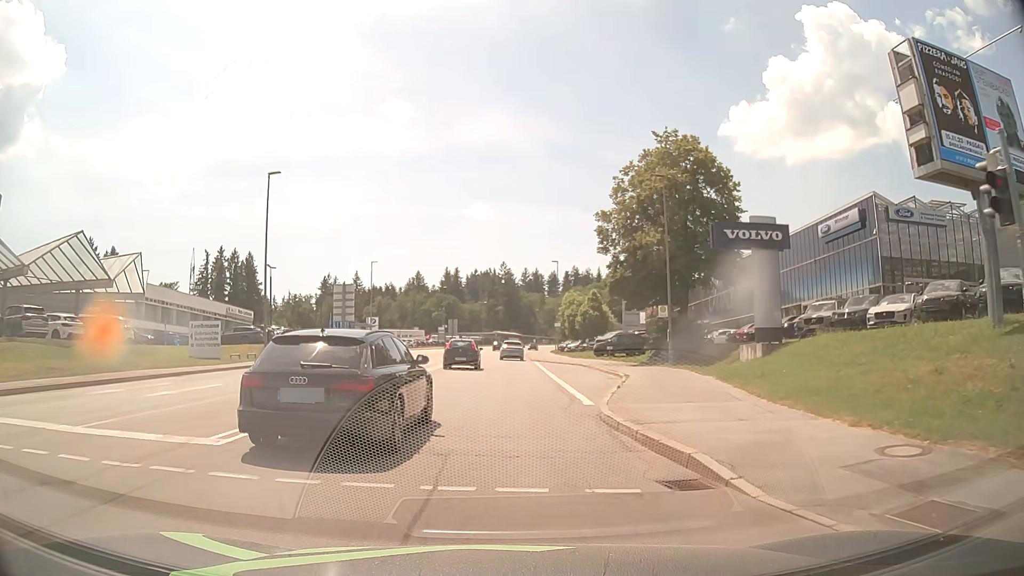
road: secondary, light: Day
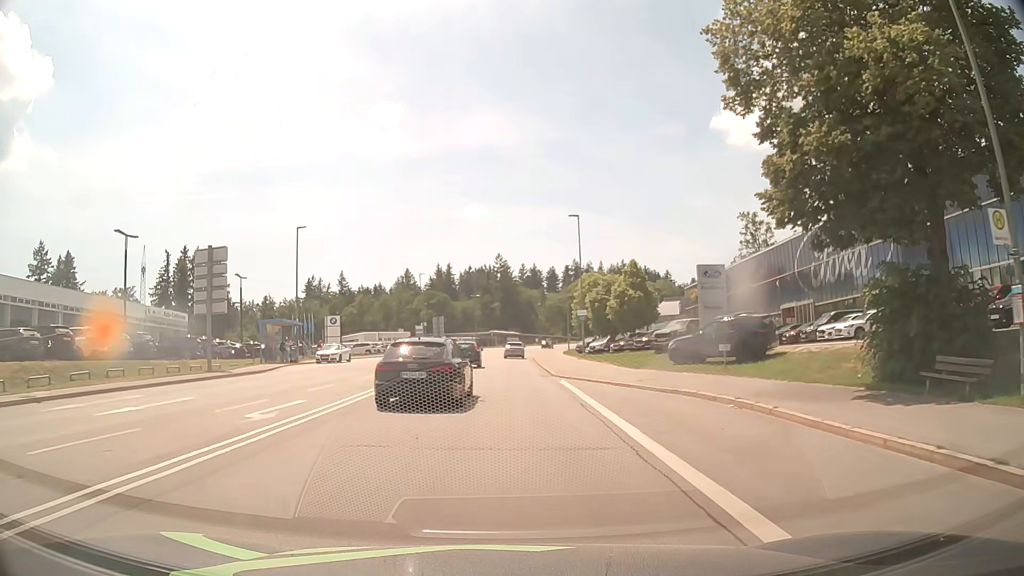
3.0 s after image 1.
(+0.2, +27.0) m; 0°
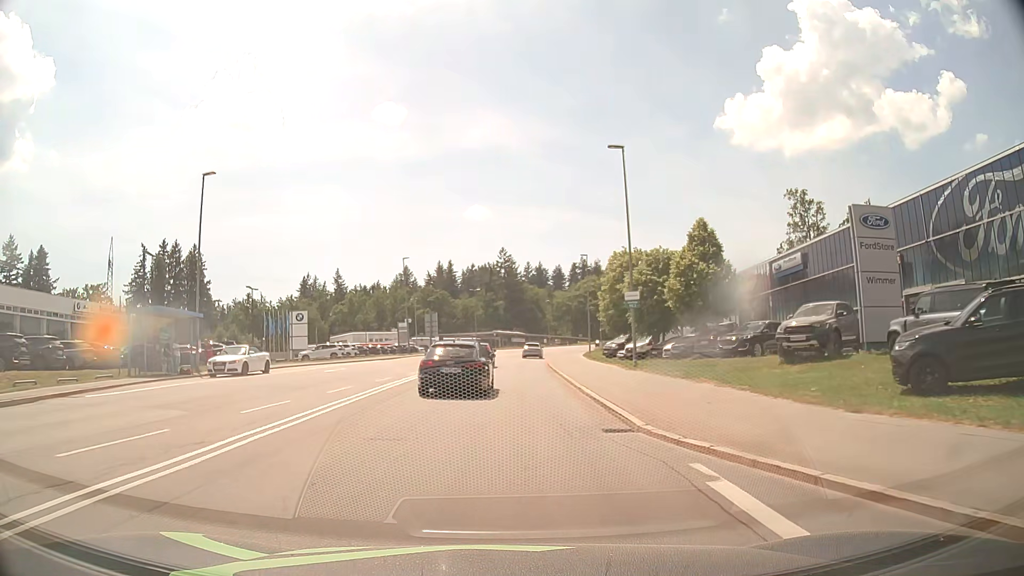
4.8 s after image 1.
(0.0, +18.0) m; 0°
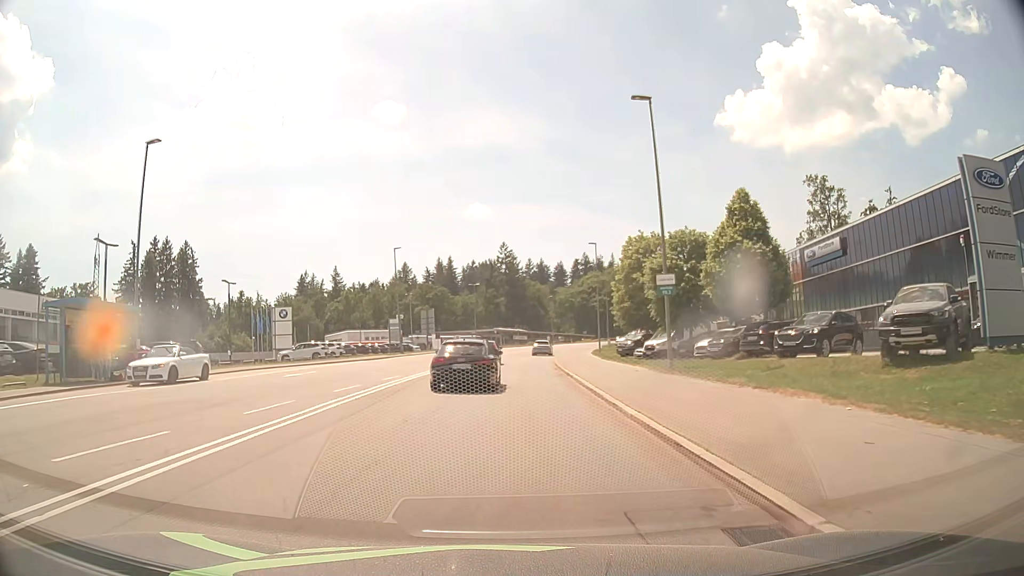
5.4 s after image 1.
(0.0, +6.4) m; 0°
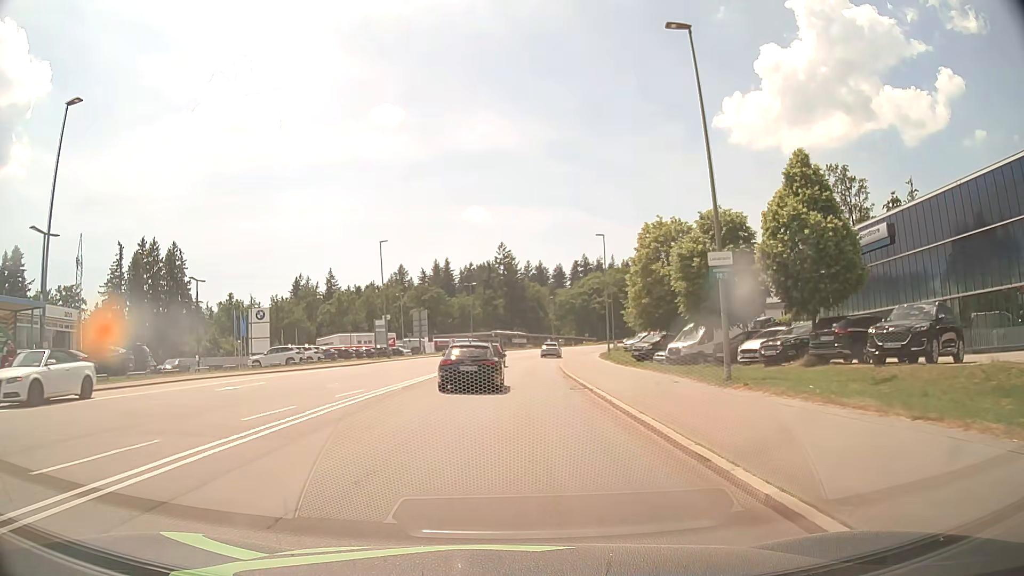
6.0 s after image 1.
(0.0, +6.6) m; 0°
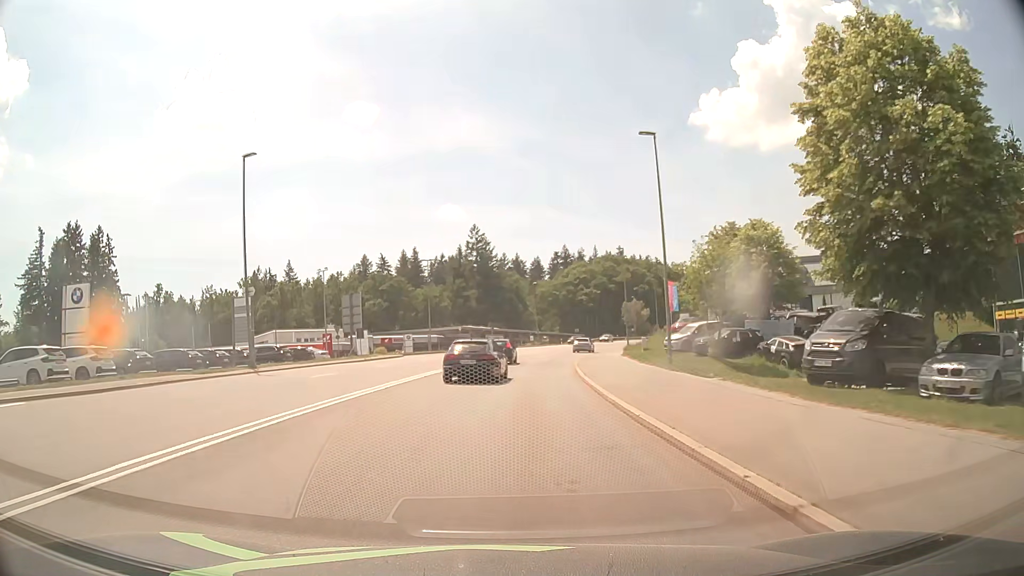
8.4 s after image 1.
(+0.4, +28.0) m; +2°
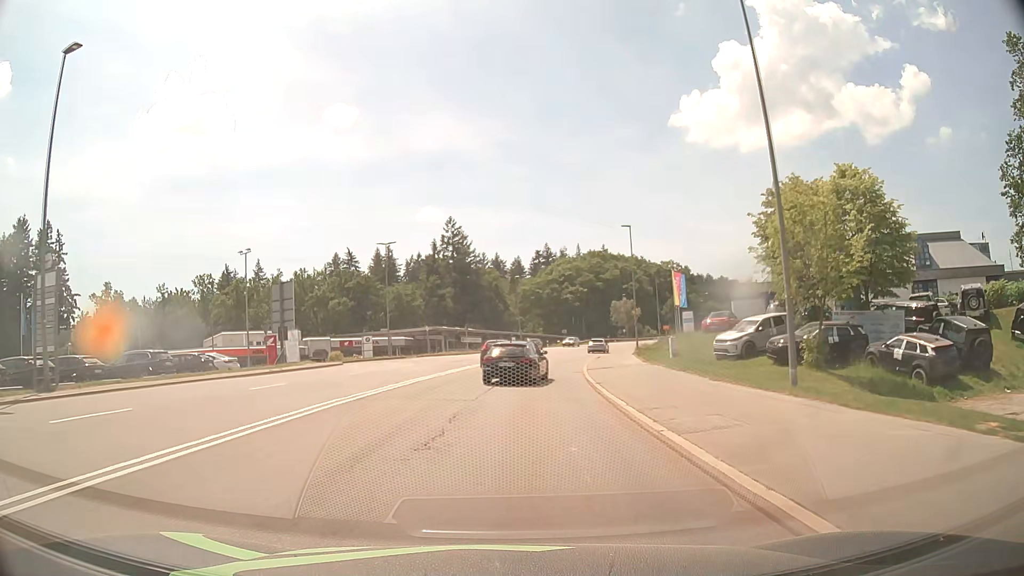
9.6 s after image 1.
(+0.2, +14.7) m; +2°
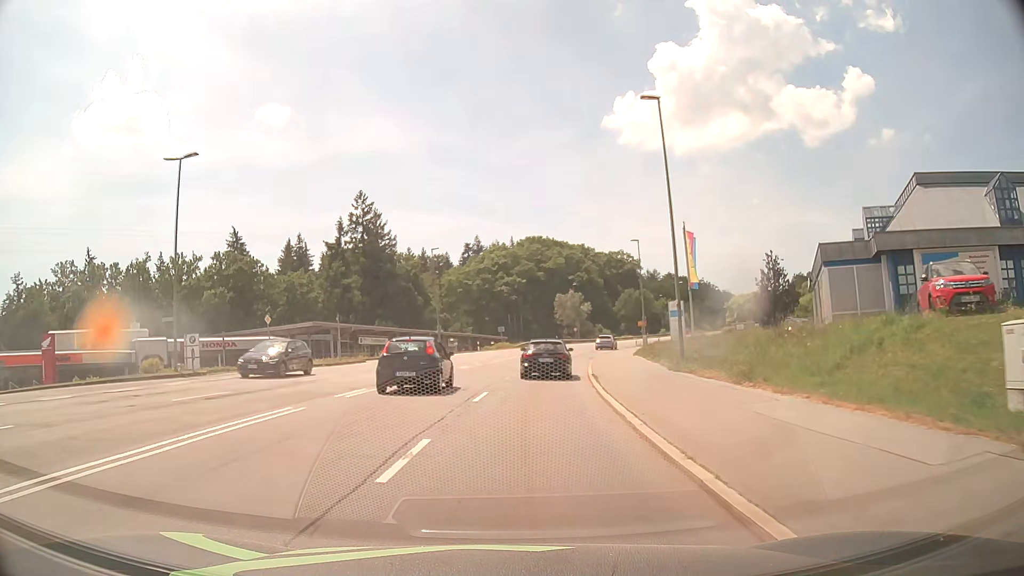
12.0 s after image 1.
(+1.4, +30.1) m; +5°
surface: asphalt
(0, +10) (+1, +20) (+2, +30) (+3, +40) (+5, +50) (+7, +60) (+9, +69) (+12, +79) (+15, +88) (+19, +97) m
